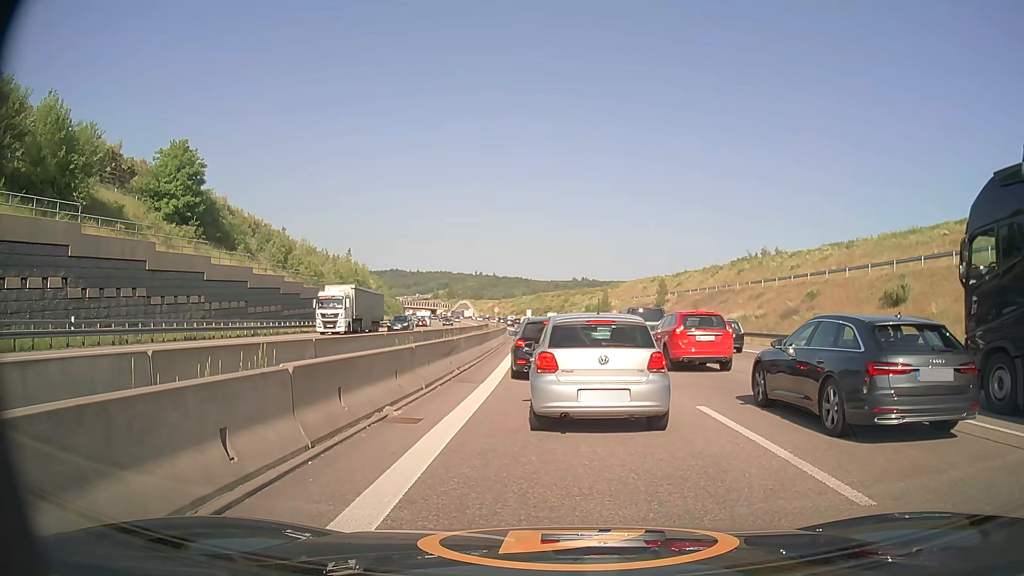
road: motorway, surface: asphalt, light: Day
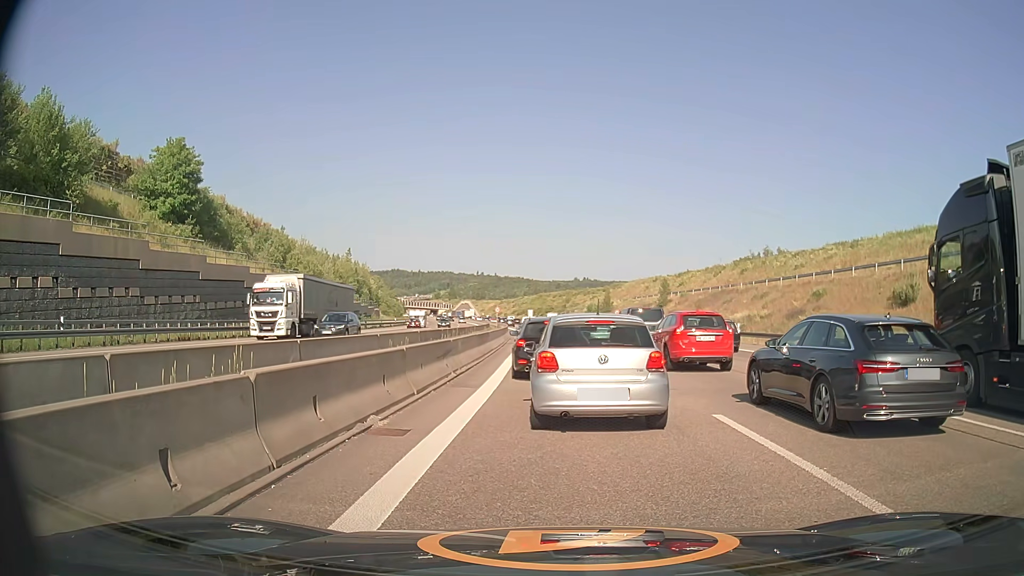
(0.0, +1.0) m; 0°
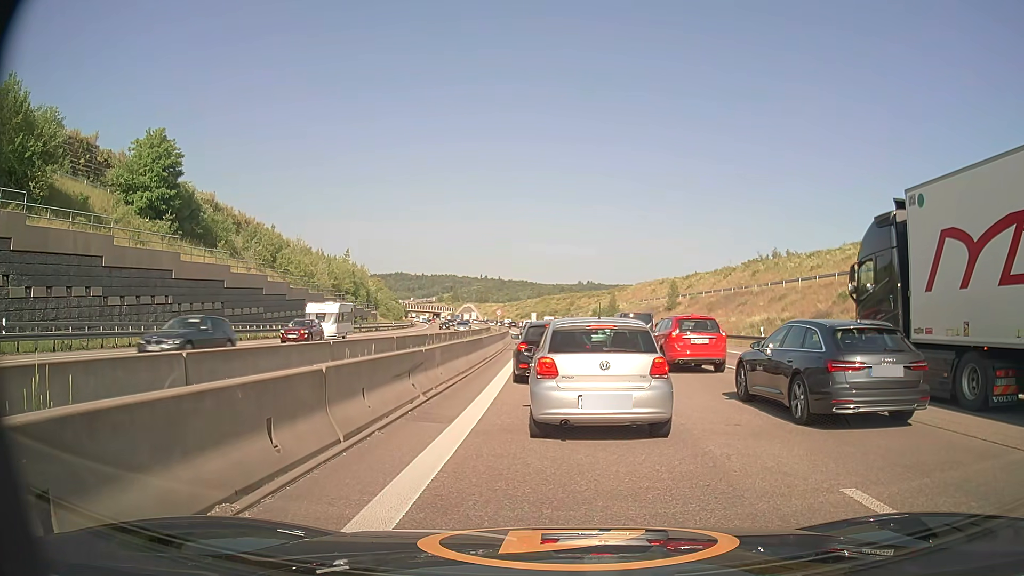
(0.0, +4.4) m; -1°
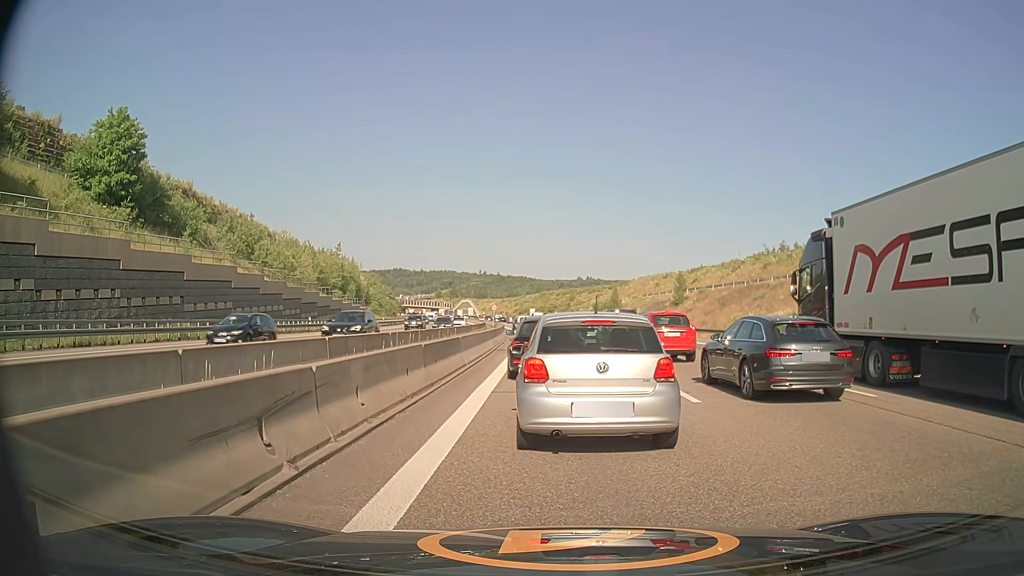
(+0.1, +6.1) m; 0°
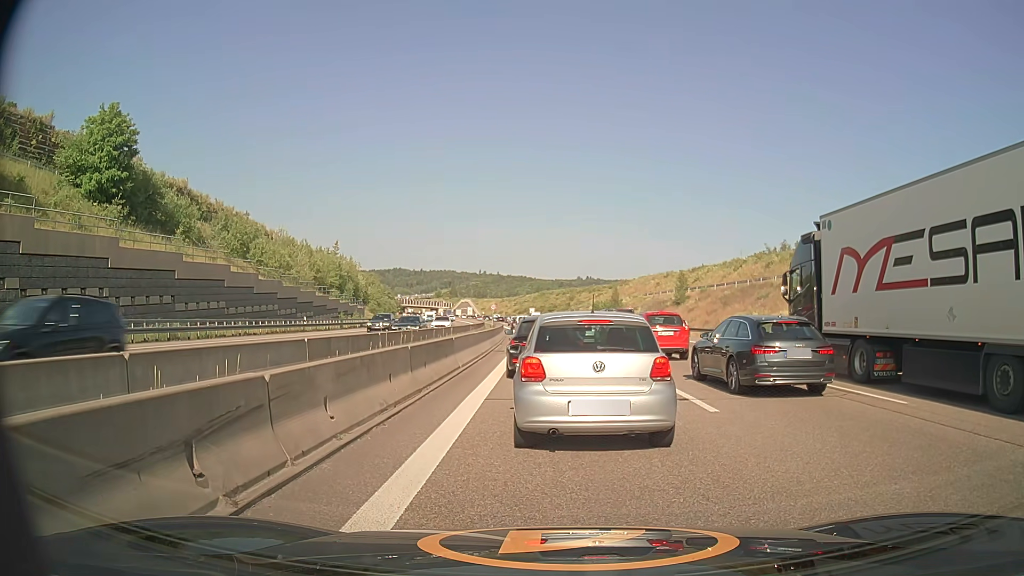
(0.0, +1.2) m; +1°
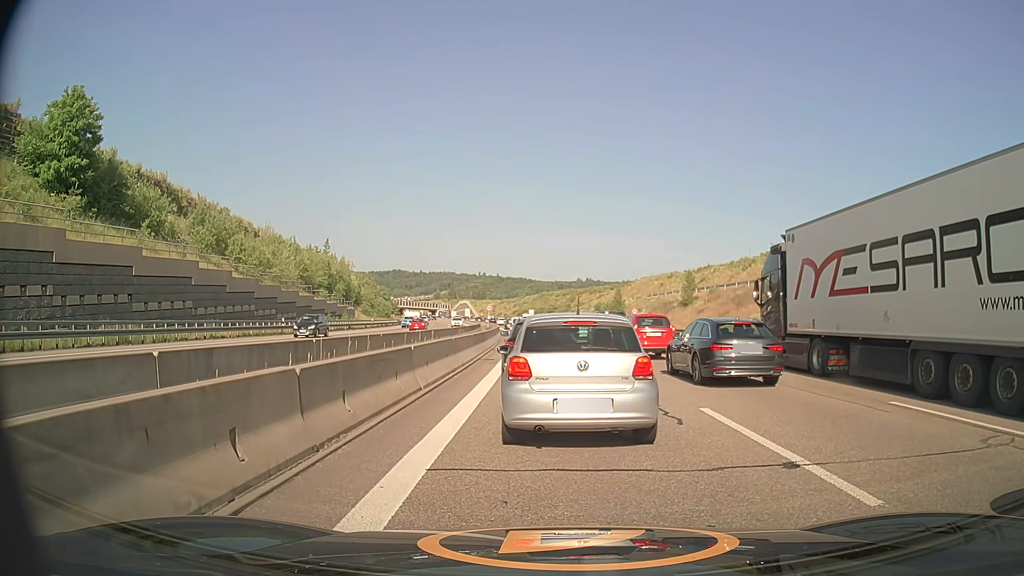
(0.0, +5.3) m; 0°
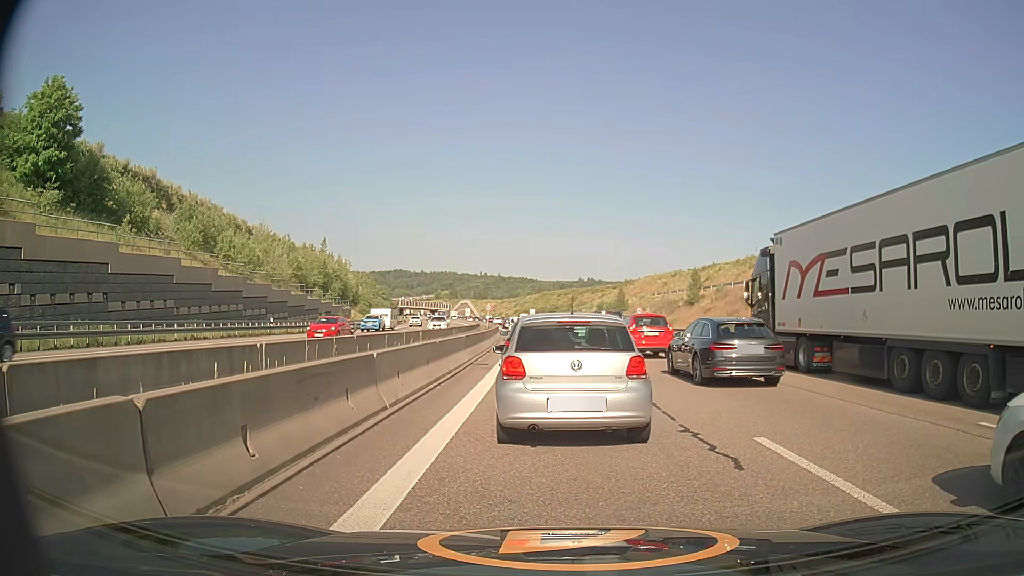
(0.0, +2.8) m; -1°
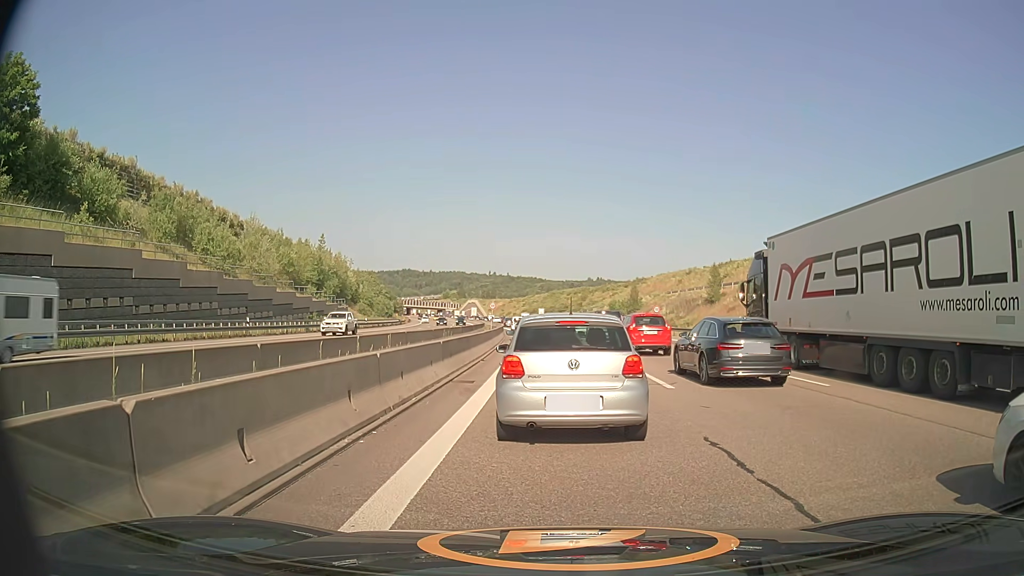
(0.0, +6.3) m; 0°
(0, +10) (0, +20) (-1, +30) (-1, +40) (-1, +50) (-2, +60) (-3, +70) (-3, +80) (-4, +90) (-5, +100) m
